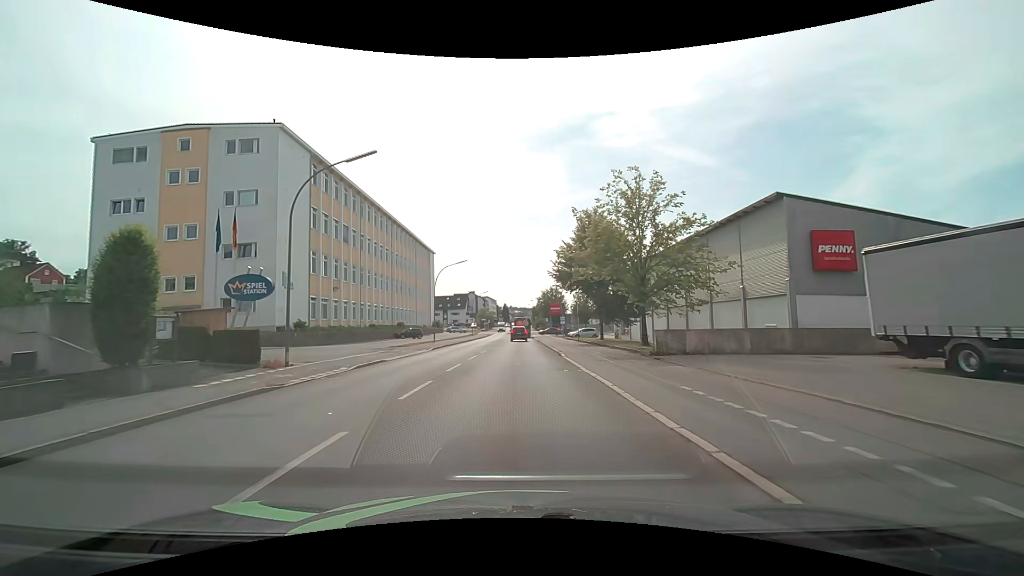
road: tertiary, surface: asphalt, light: Day
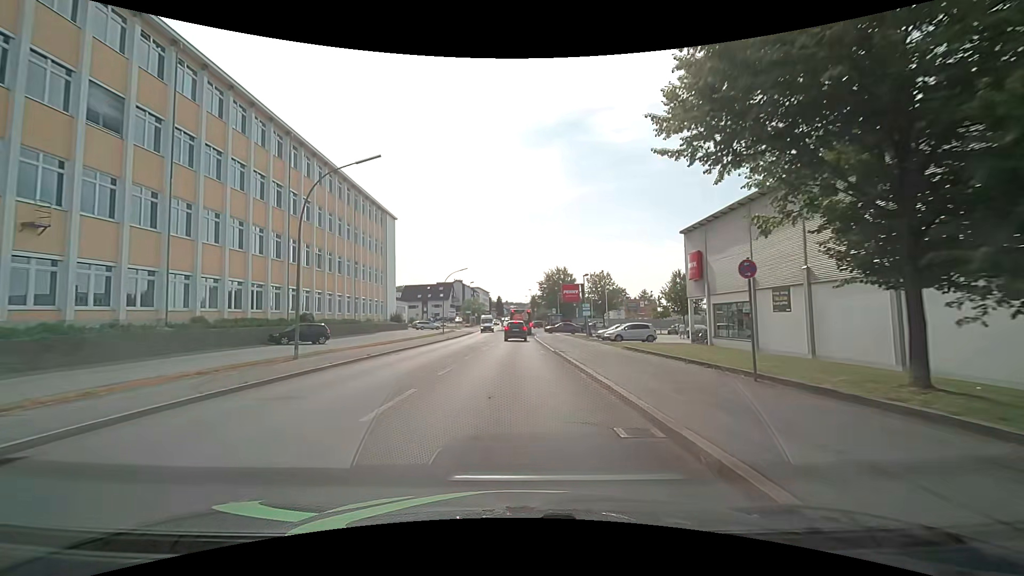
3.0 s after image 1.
(+0.5, +32.9) m; +1°
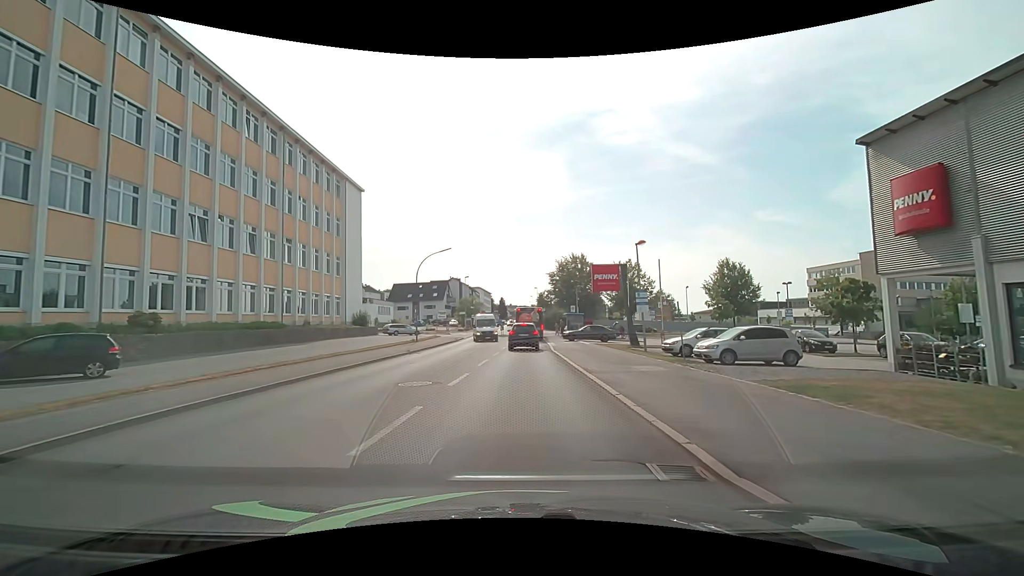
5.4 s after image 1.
(-0.2, +19.6) m; -1°
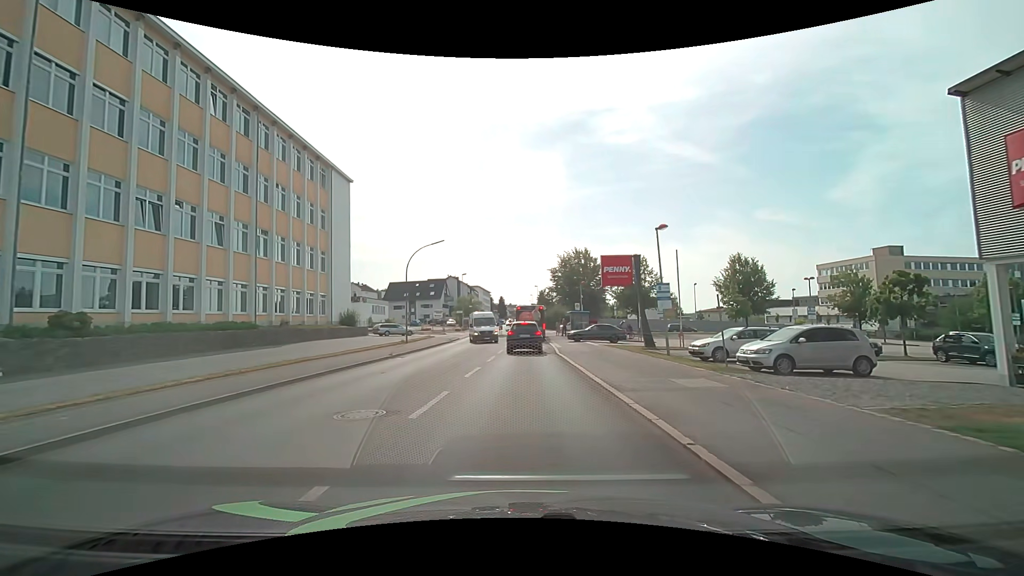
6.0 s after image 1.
(0.0, +4.1) m; 0°
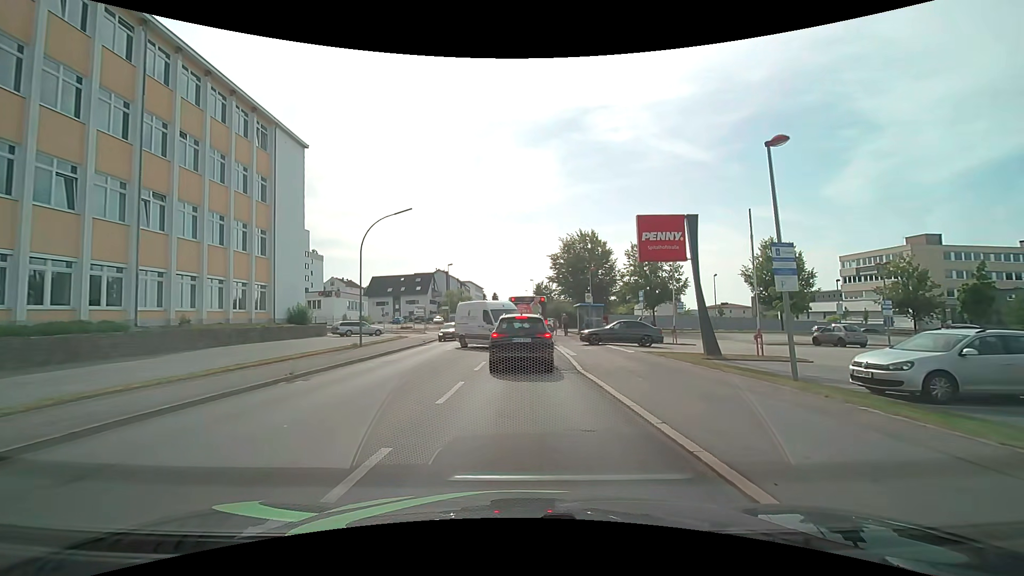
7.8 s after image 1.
(0.0, +10.8) m; +1°
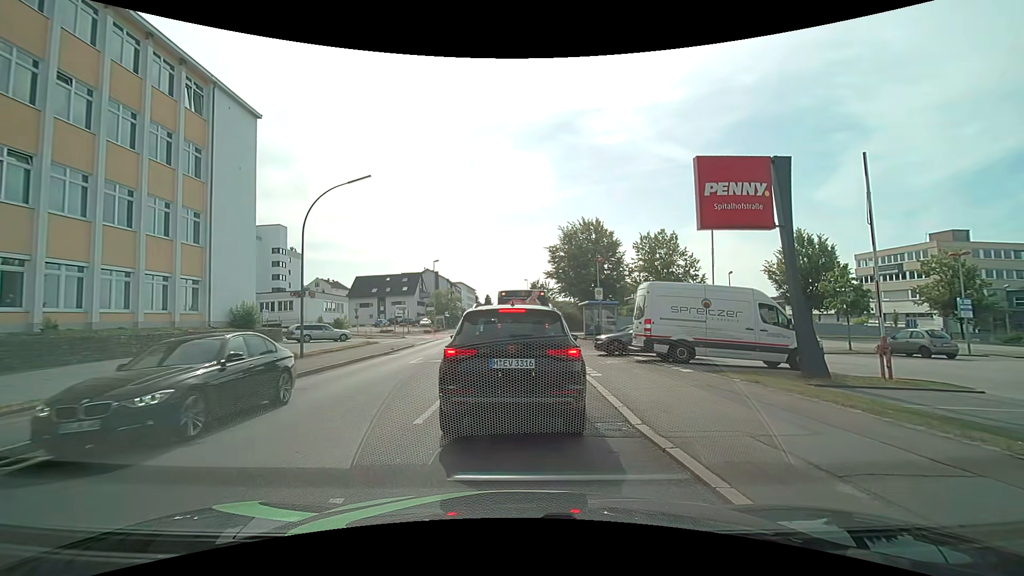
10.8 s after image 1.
(0.0, +7.1) m; +2°
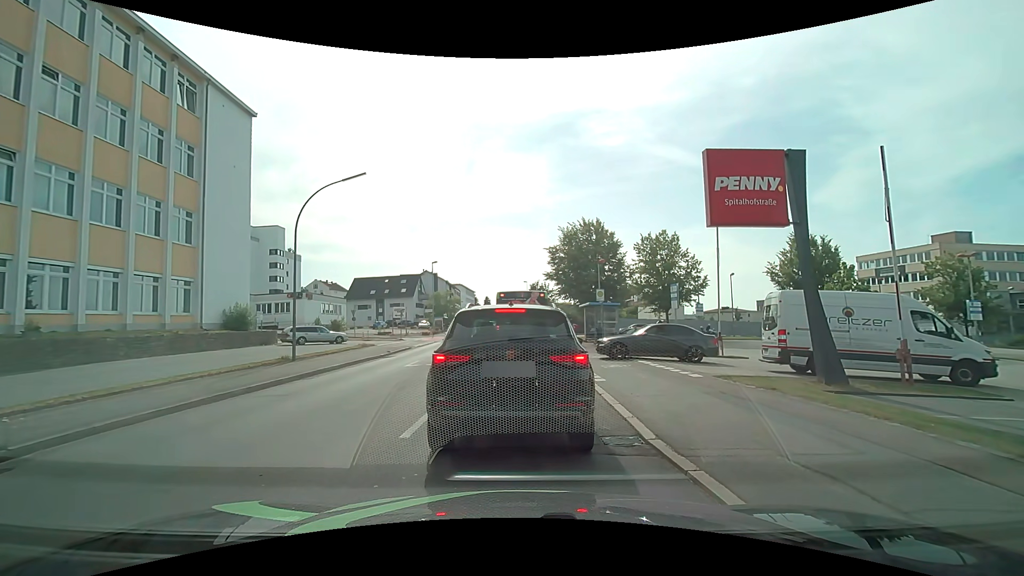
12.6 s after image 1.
(0.0, +0.8) m; 0°
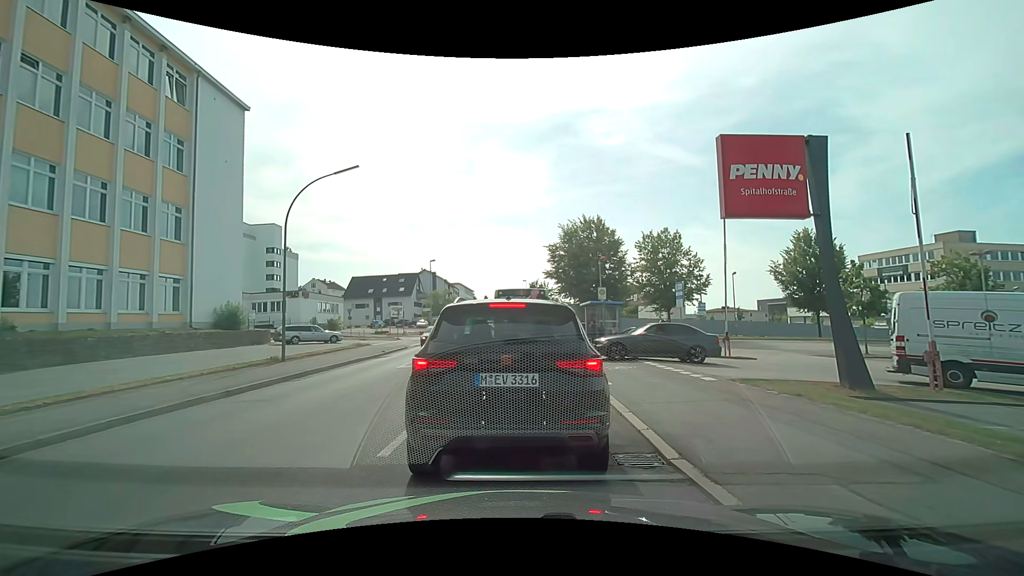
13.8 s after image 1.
(0.0, +0.9) m; 0°
(0, +10) (-1, +20) (-1, +30) (-2, +40) (-2, +50) (-3, +60) (-4, +70) (-4, +80) (-5, +90) (-6, +100) m
